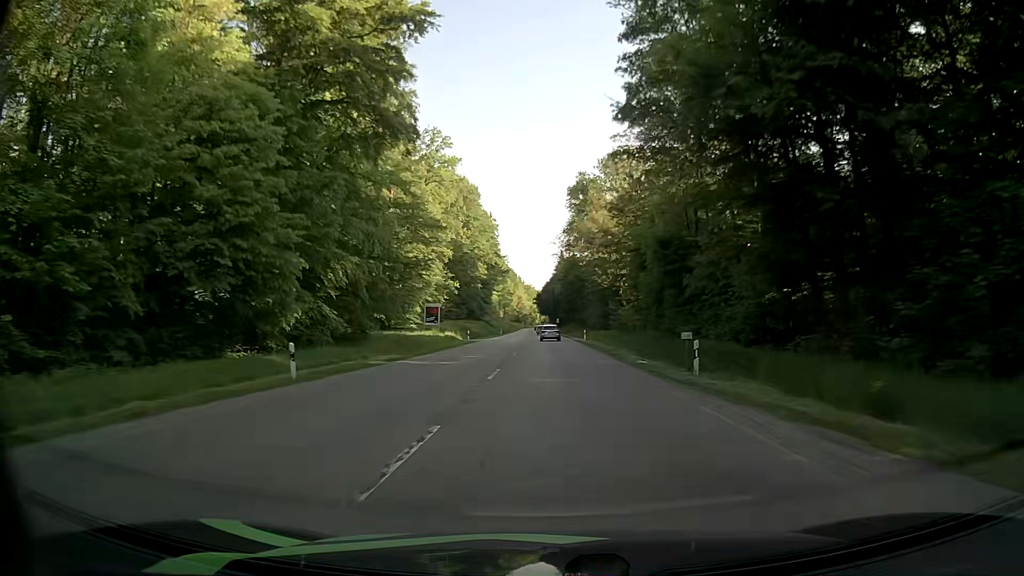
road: secondary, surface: asphalt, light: Day
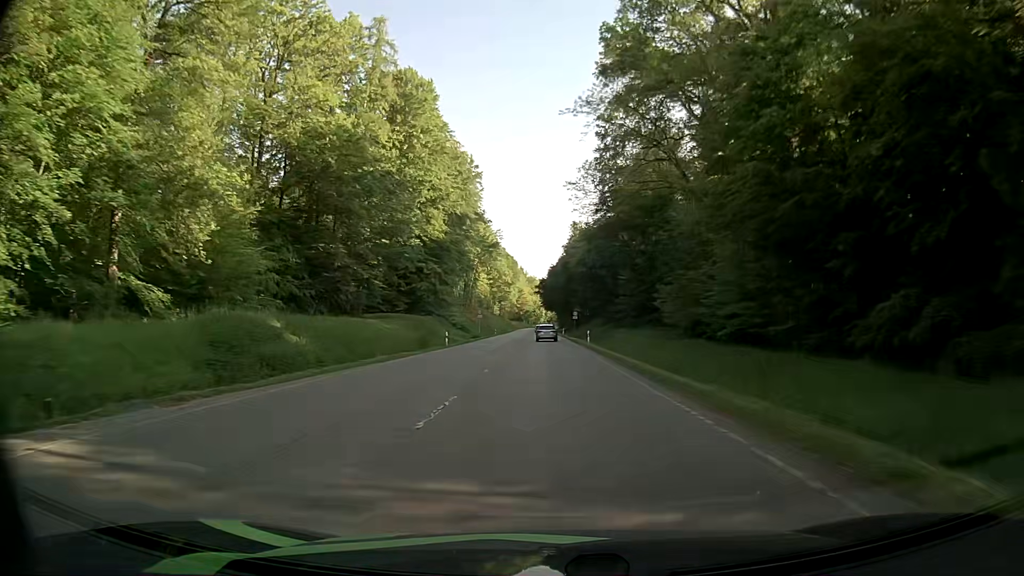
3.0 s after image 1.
(-0.7, +68.4) m; -1°
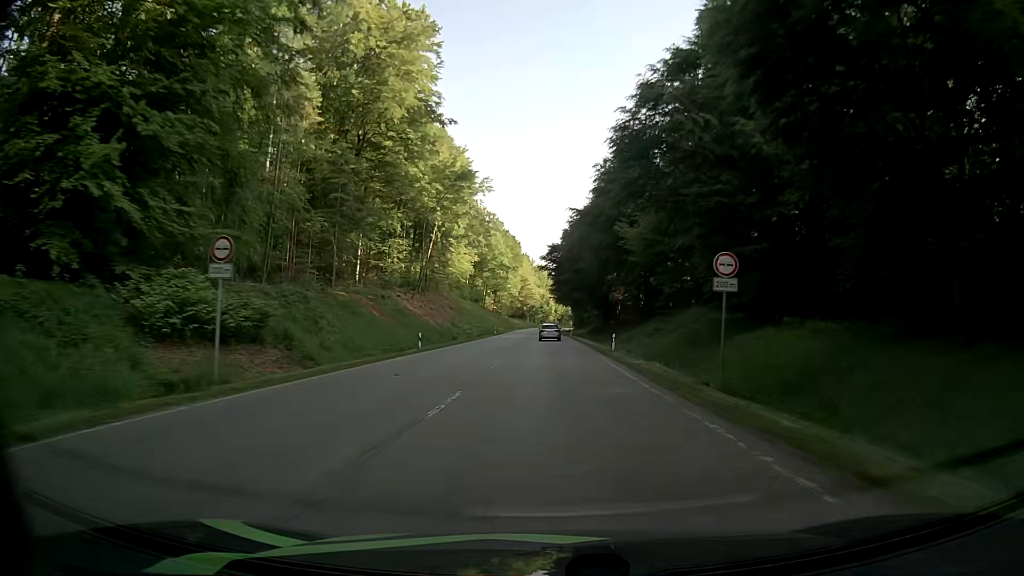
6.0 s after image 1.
(-0.9, +67.1) m; -1°
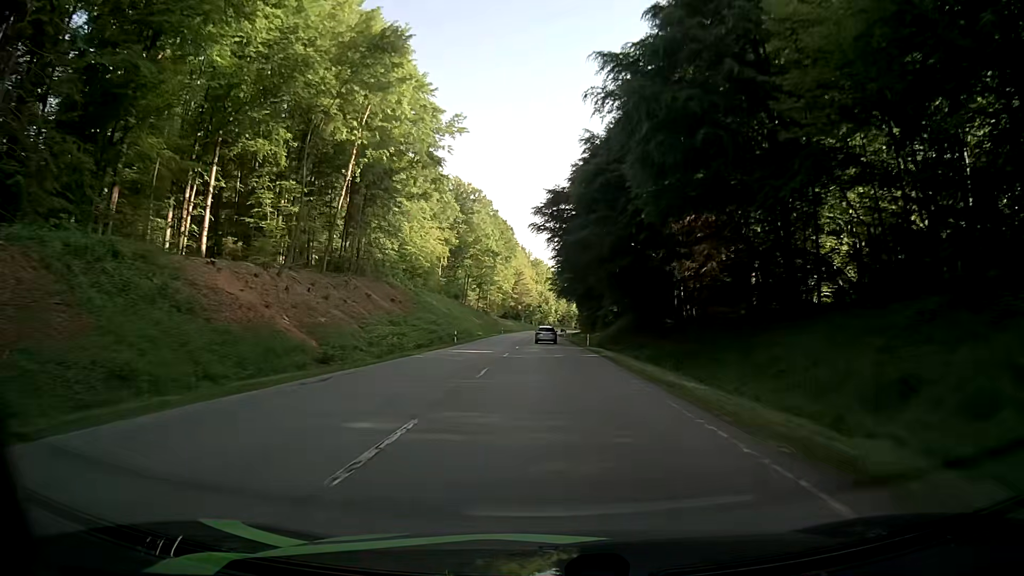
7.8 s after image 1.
(-0.1, +39.7) m; 0°
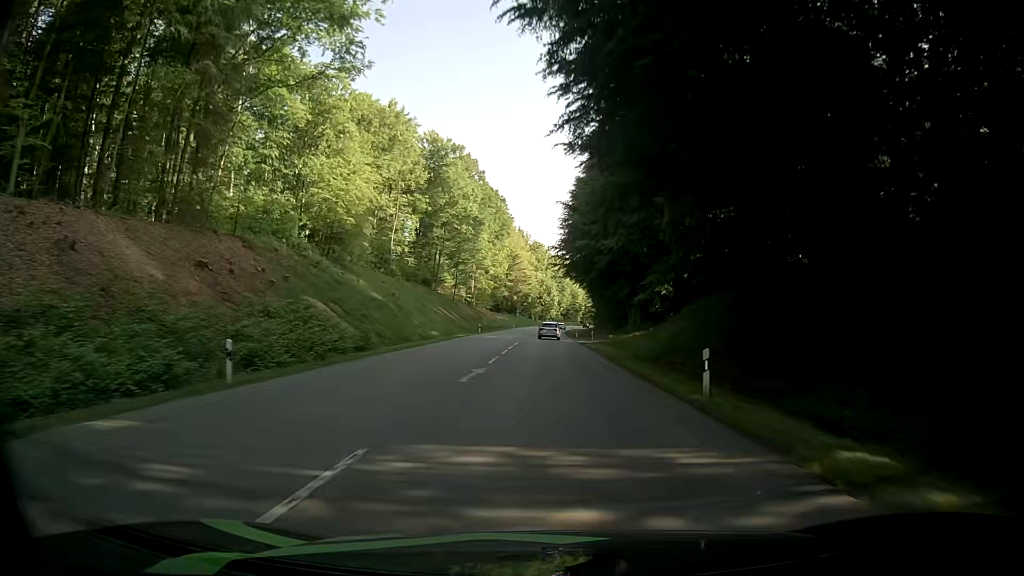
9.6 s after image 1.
(+0.2, +38.8) m; 0°
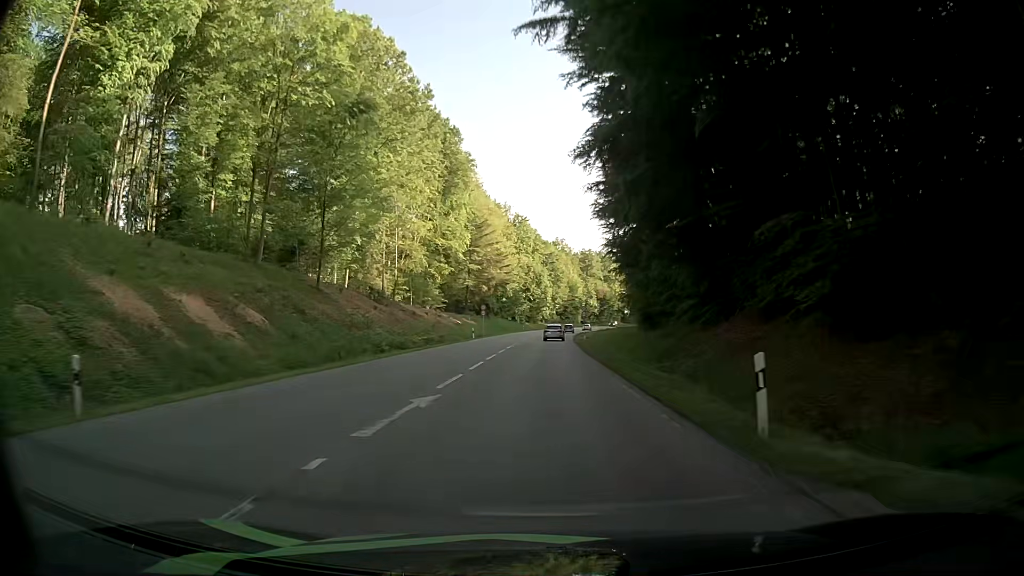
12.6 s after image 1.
(+0.3, +61.4) m; 0°
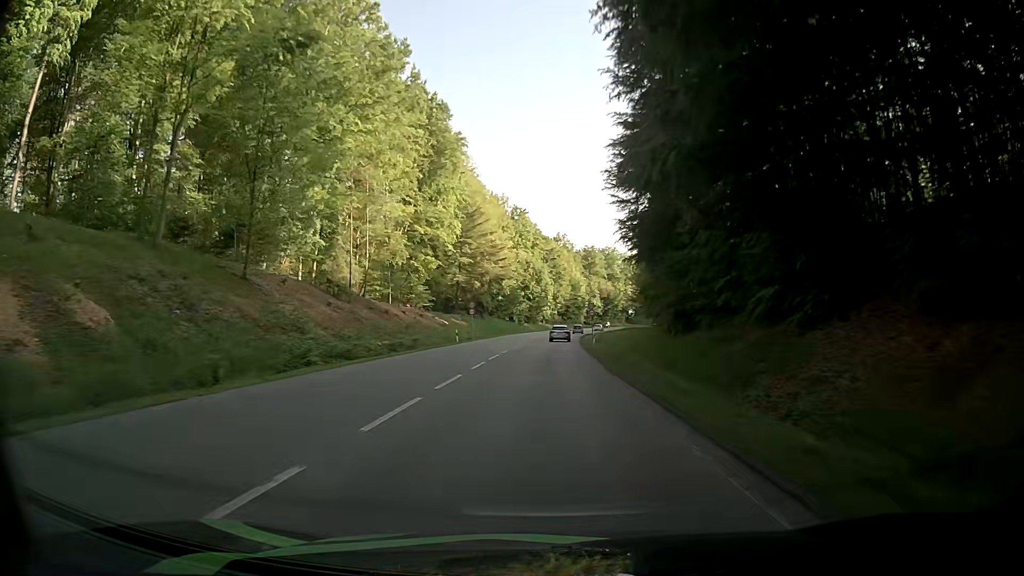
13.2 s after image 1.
(+0.2, +12.1) m; +1°
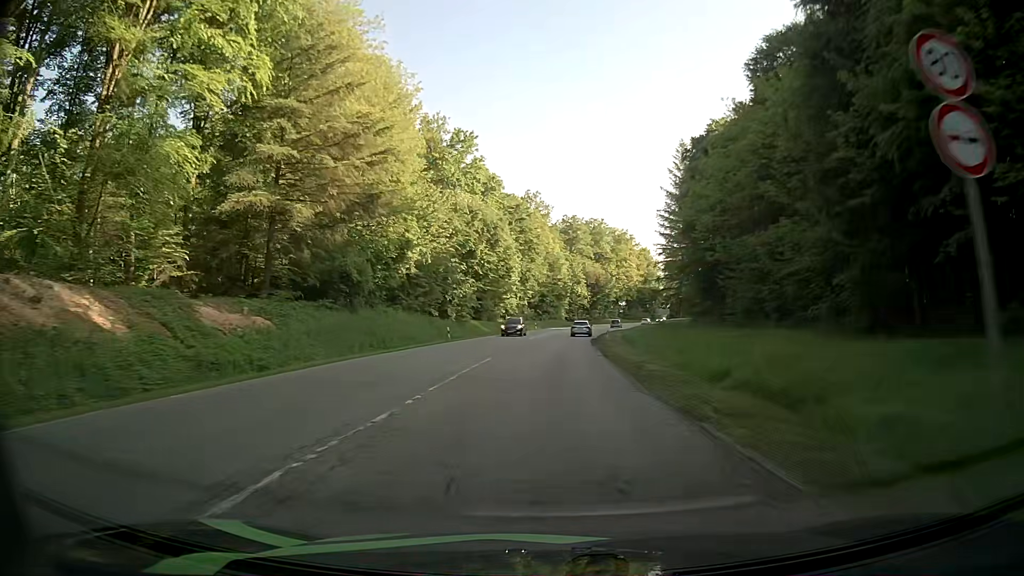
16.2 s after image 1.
(+0.7, +59.4) m; +3°
(0, +10) (0, +20) (0, +30) (+1, +40) (+1, +50) (+2, +60) (+3, +70) (+4, +80) (+6, +90) (+7, +100) m
